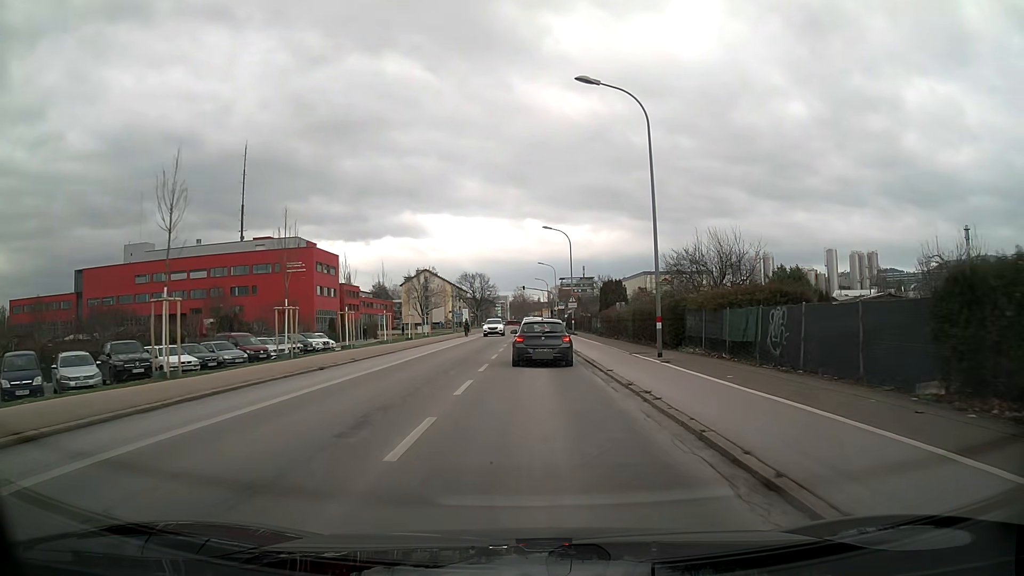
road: secondary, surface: asphalt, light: Day
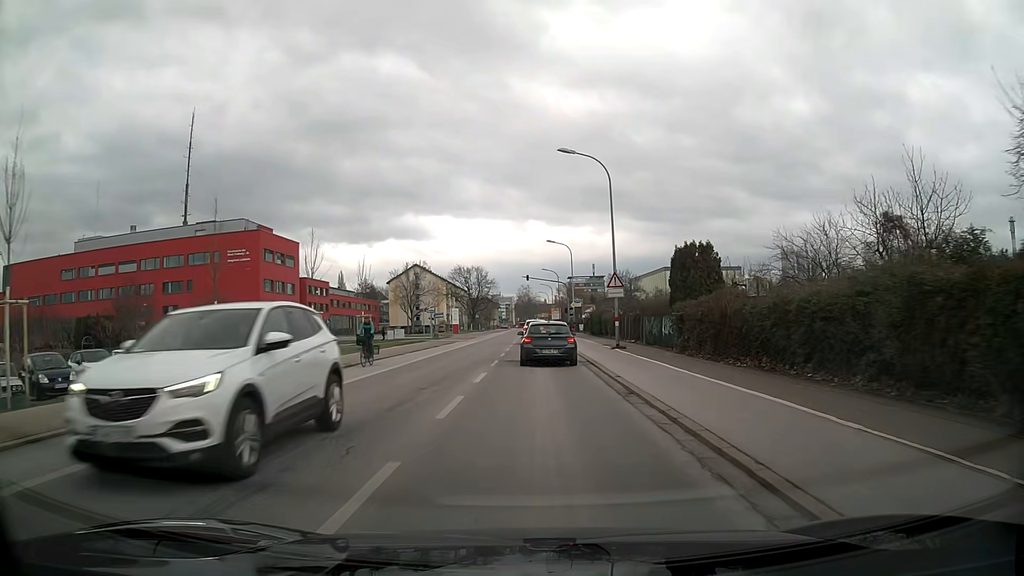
(-0.1, +26.9) m; -1°
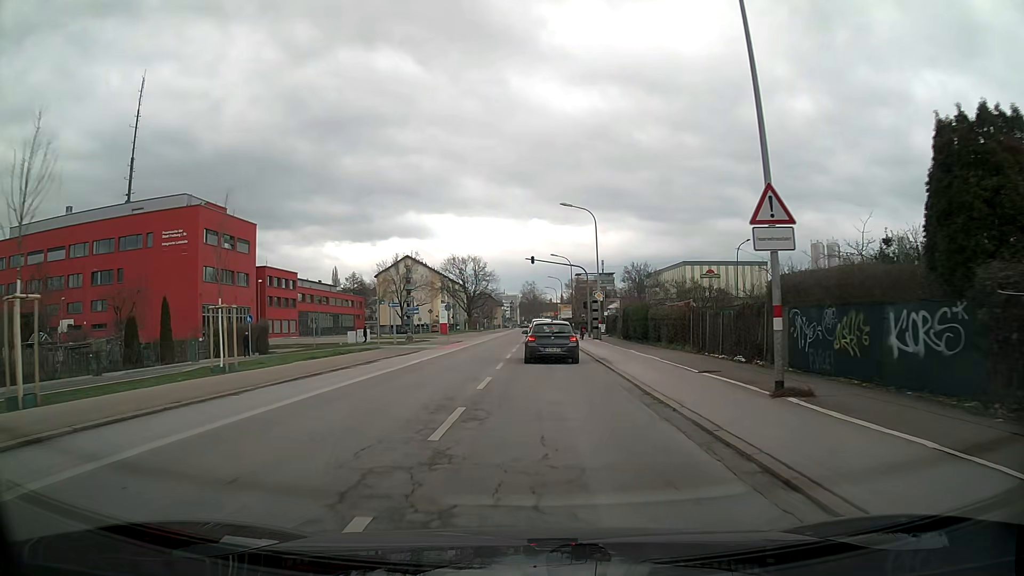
(-0.1, +20.1) m; 0°
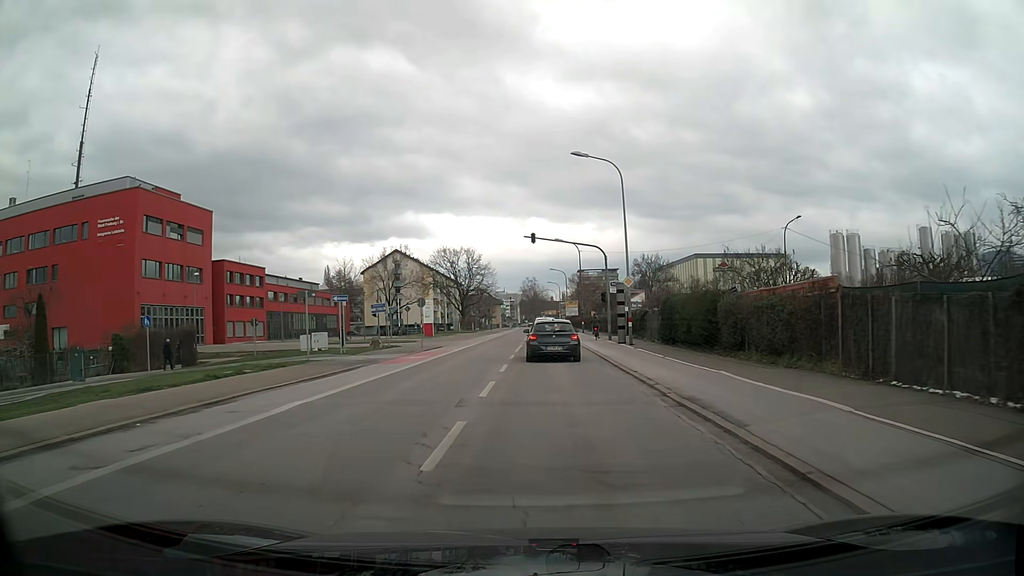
(-0.1, +13.5) m; -1°
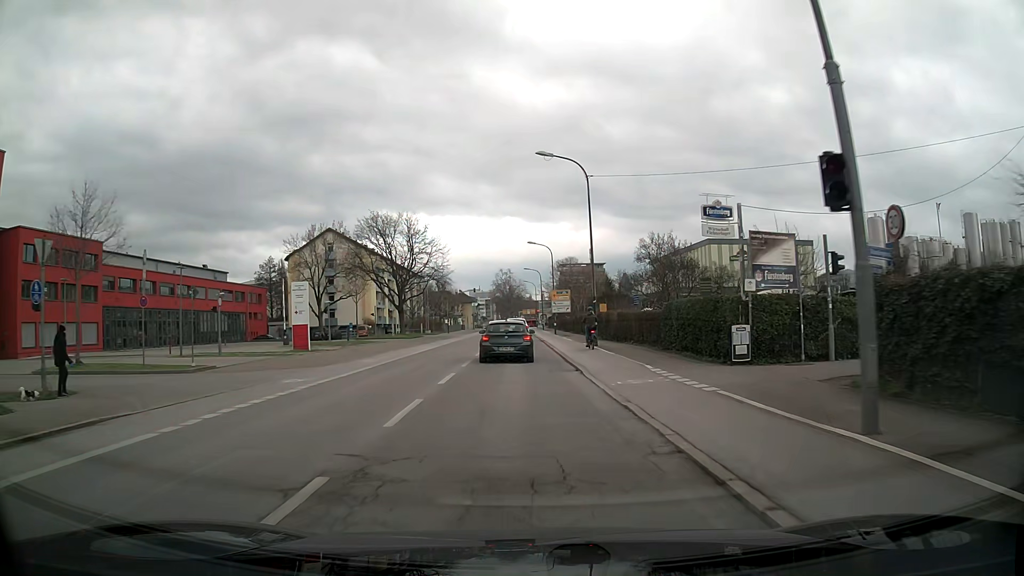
(+1.2, +34.3) m; +2°
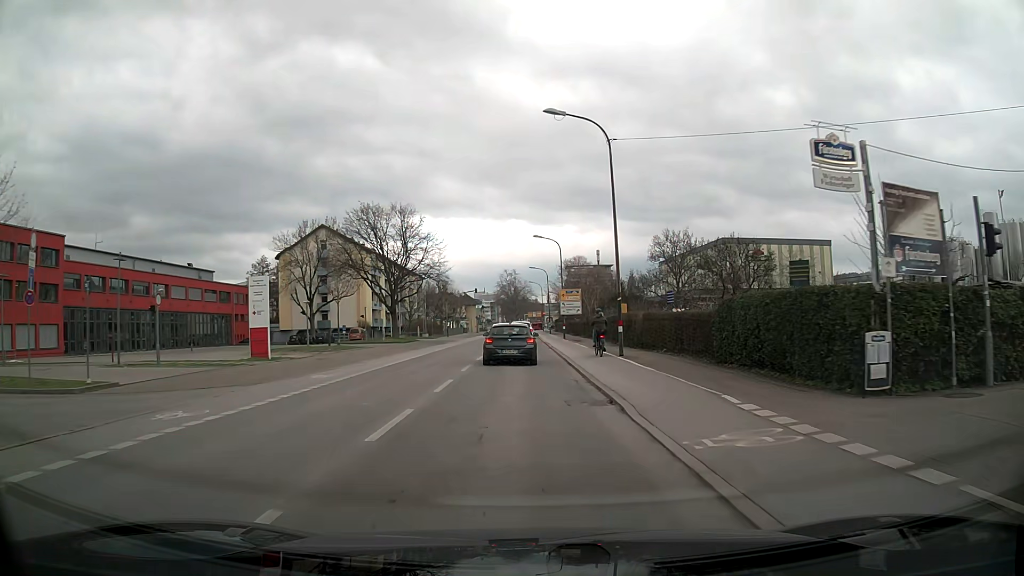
(0.0, +7.0) m; 0°
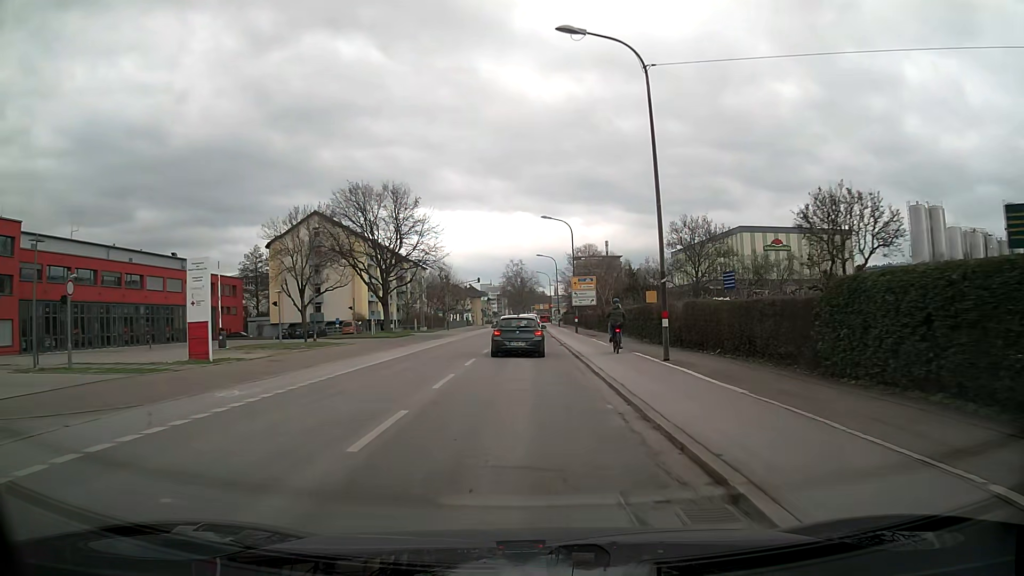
(0.0, +7.0) m; 0°
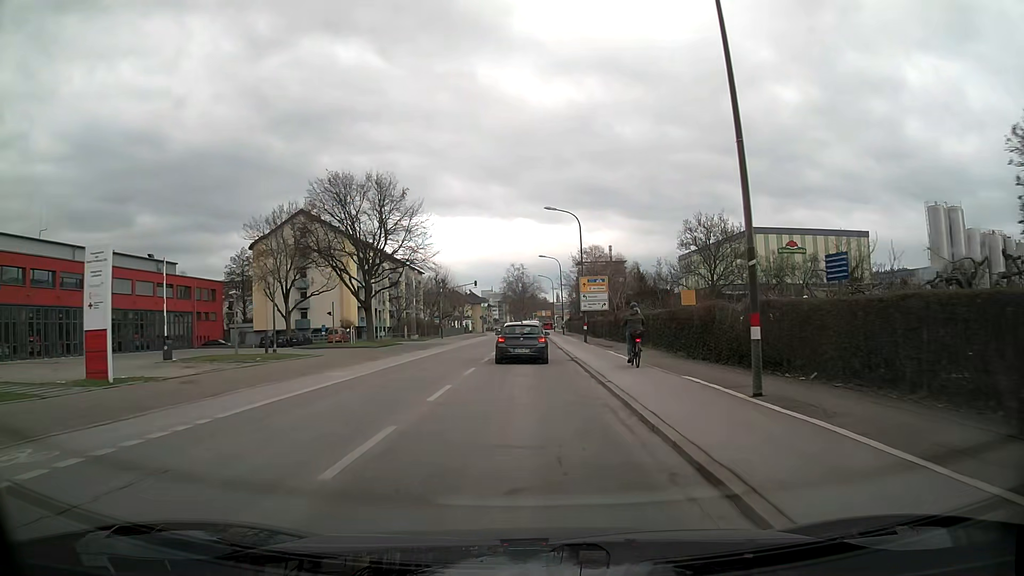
(-0.1, +7.1) m; 0°
(0, +10) (0, +20) (0, +30) (0, +40) (0, +50) (0, +60) (0, +70) (0, +80) (0, +90) (0, +100) m
